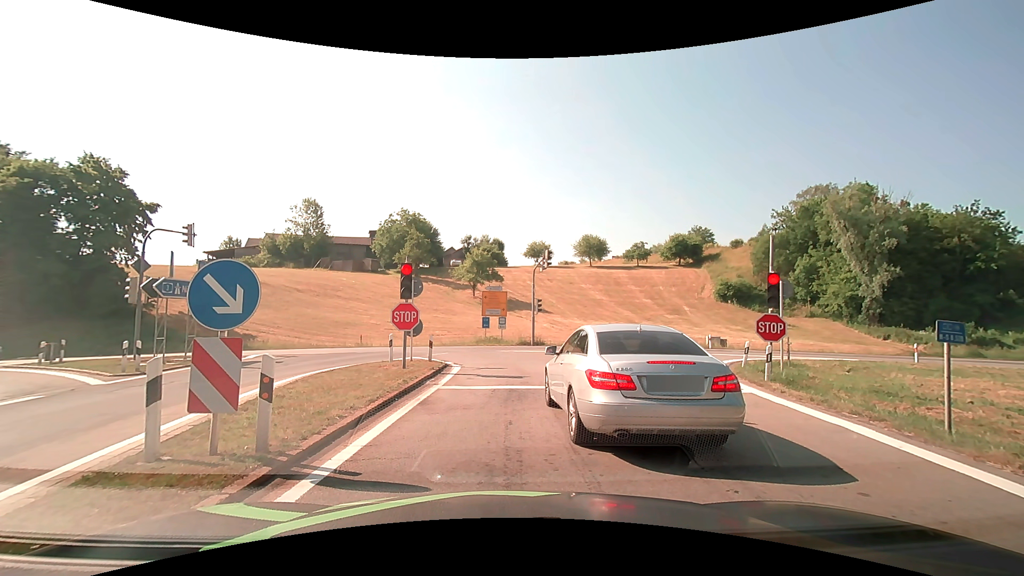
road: motorway_link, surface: asphalt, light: Day
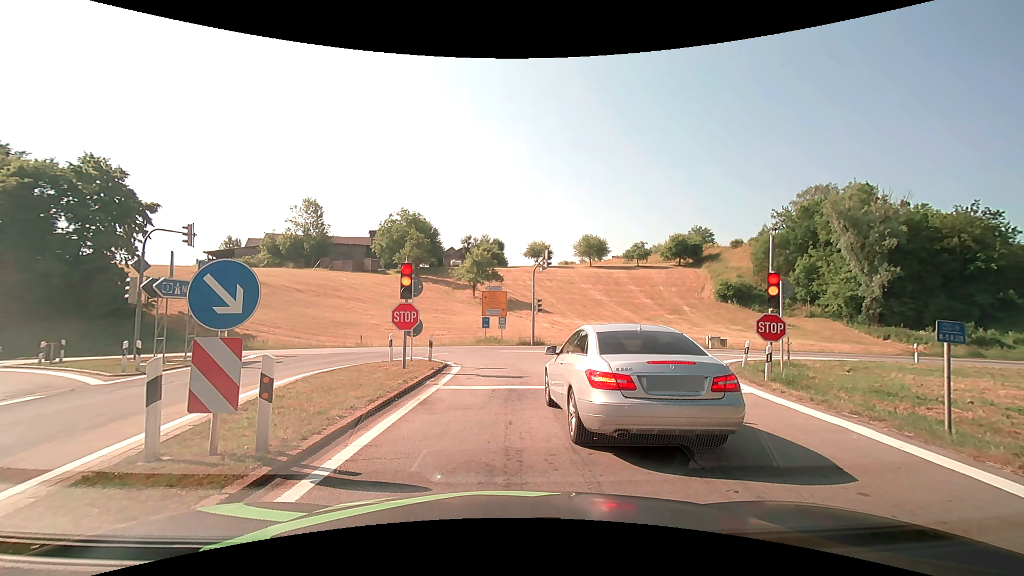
(0.0, 0.0) m; 0°
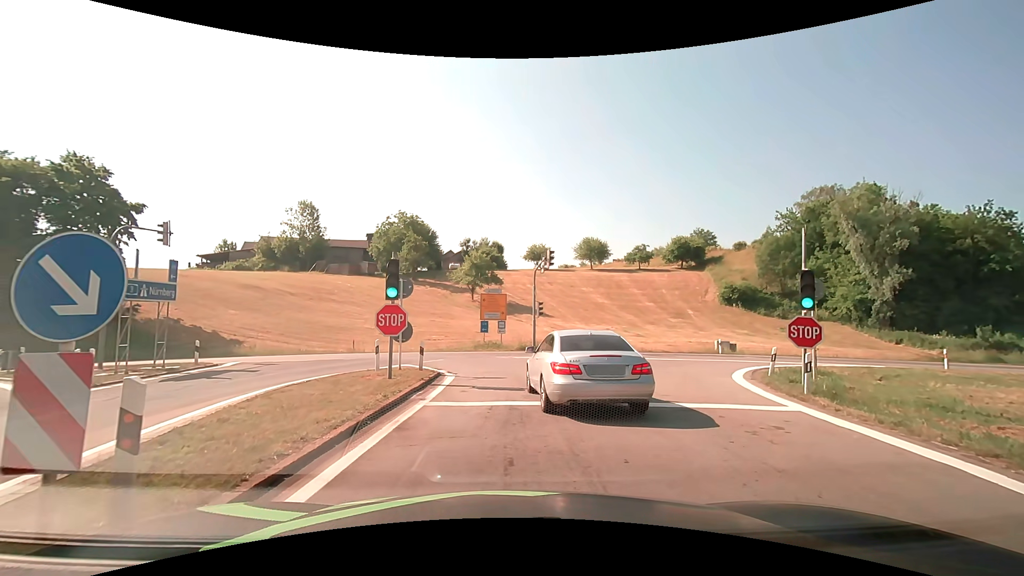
(0.0, +2.0) m; 0°
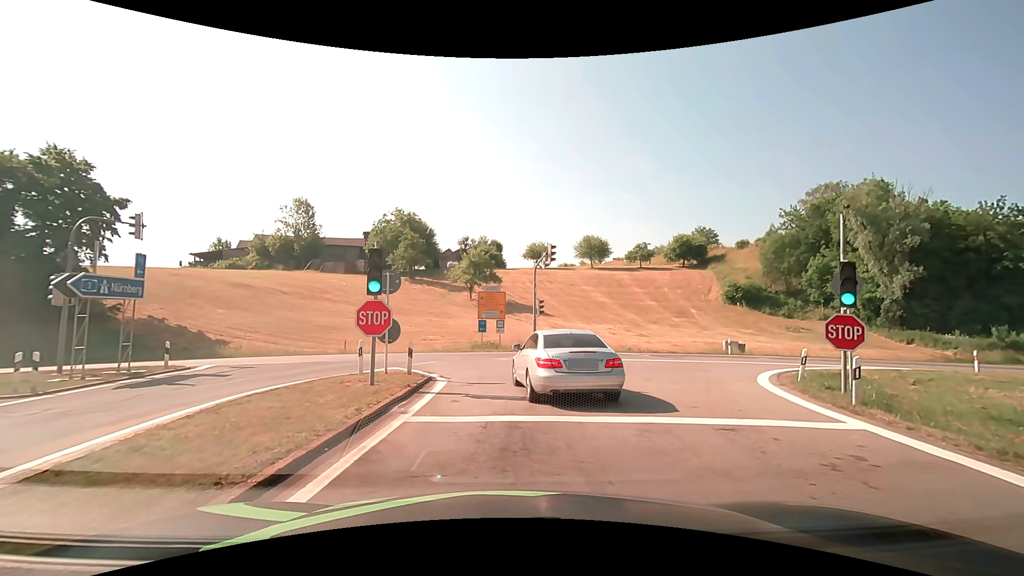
(0.0, +1.9) m; -1°
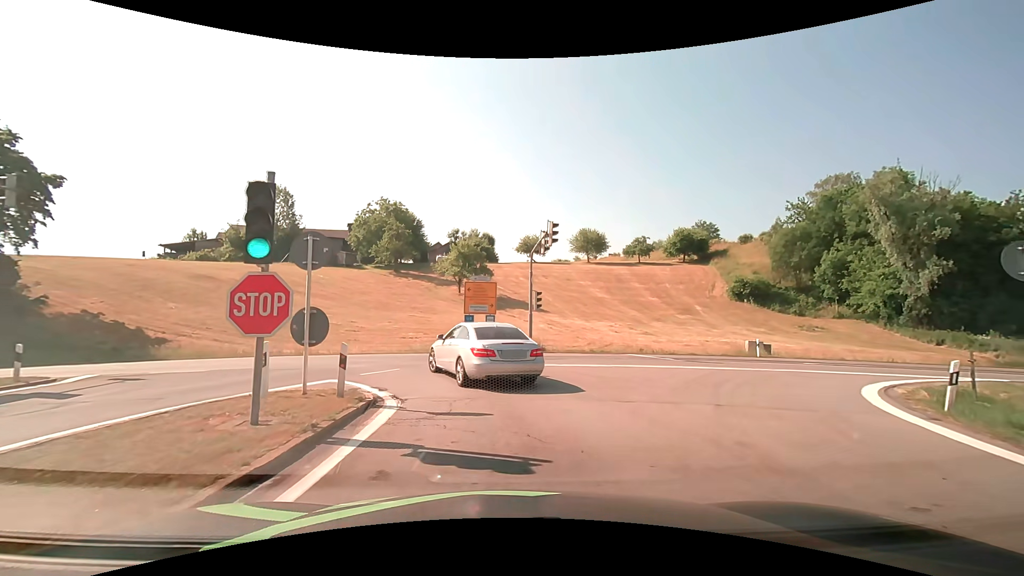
(+0.1, +5.5) m; +1°
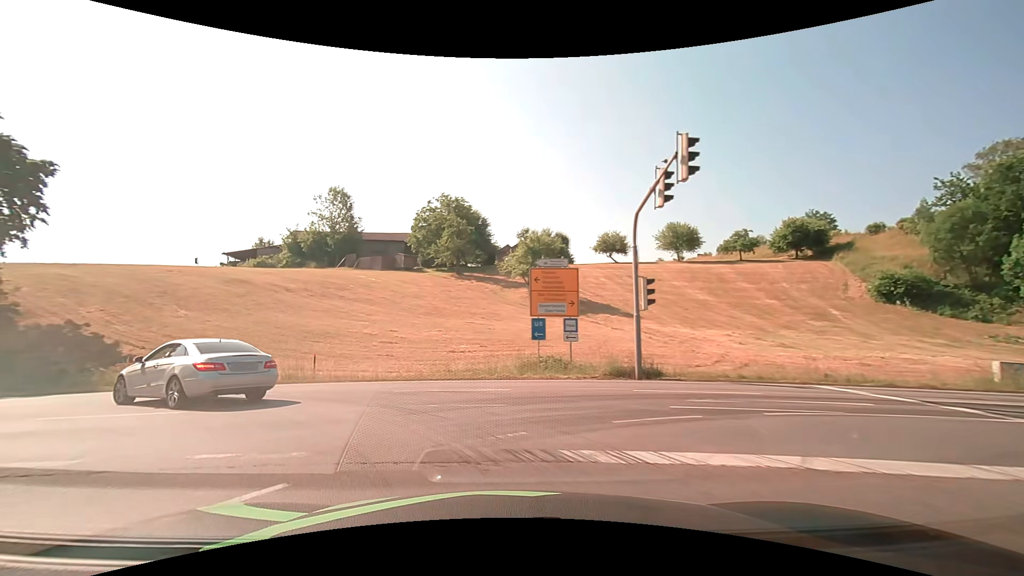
(-0.2, +10.9) m; -7°
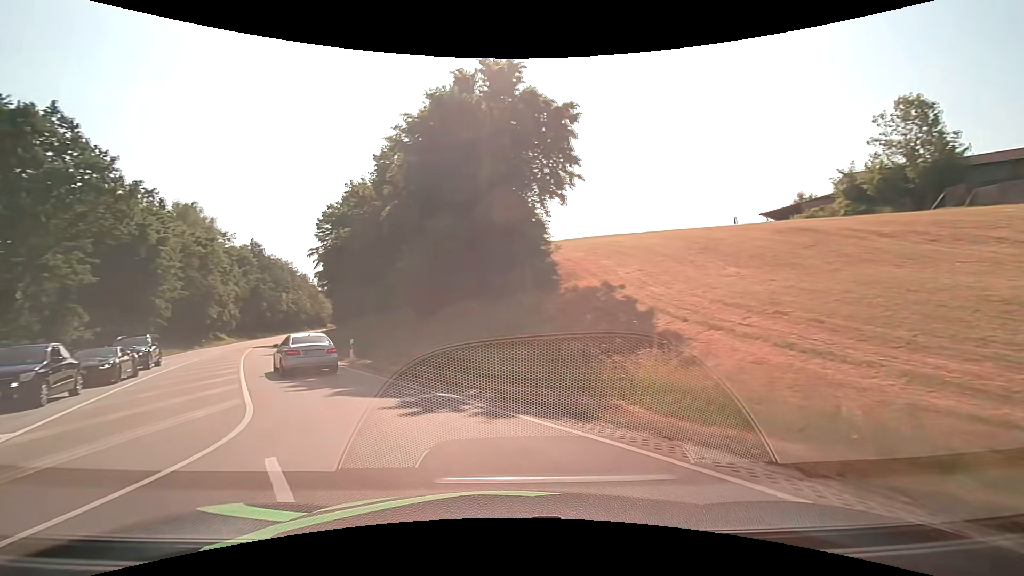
(-7.3, +13.6) m; -56°
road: primary
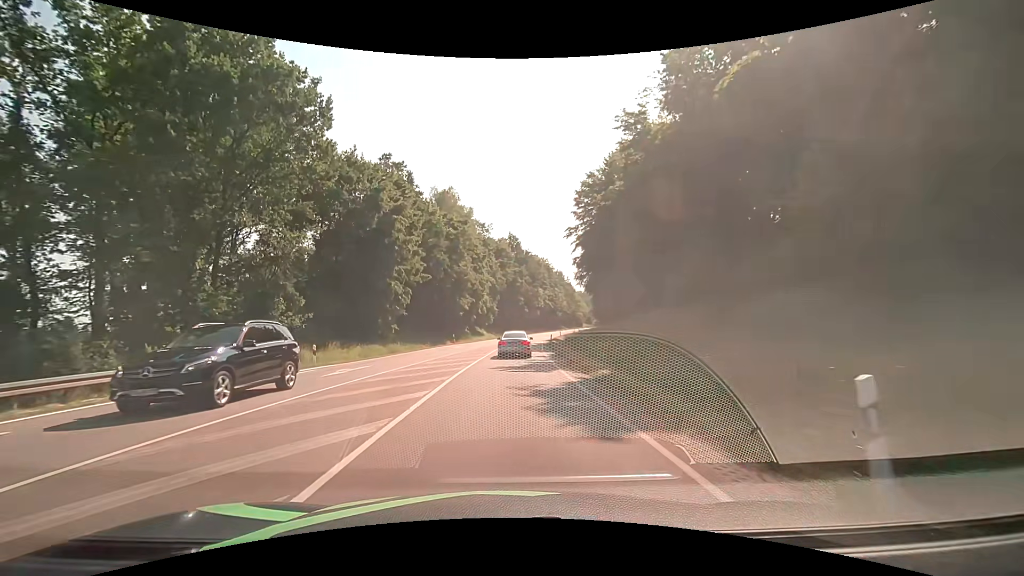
(-7.8, +19.7) m; -29°
(0, +10) (0, +20) (0, +30) (0, +40) (+1, +50) (+1, +60) (+2, +70) (+3, +80) (+5, +90) (+6, +100) m
